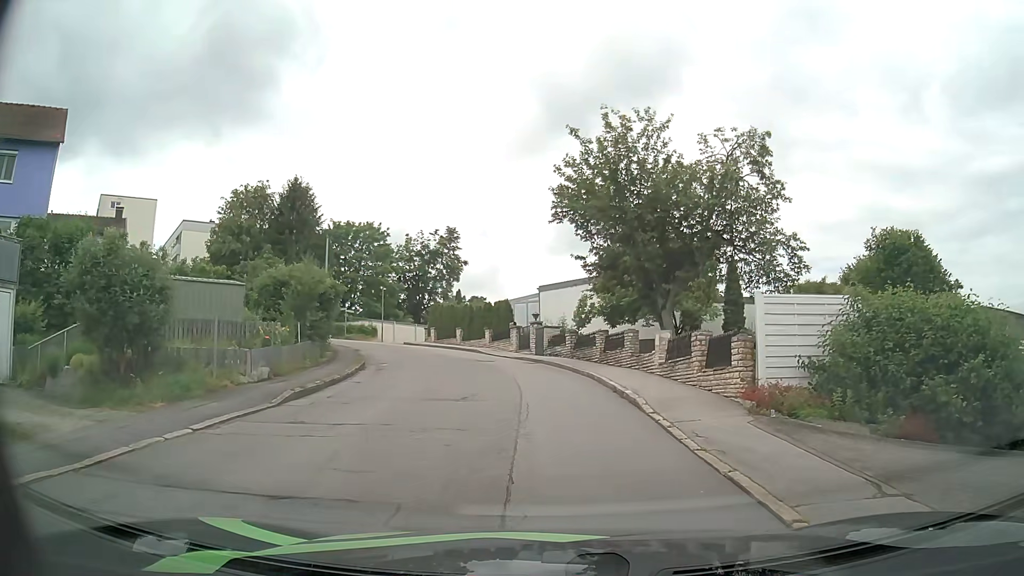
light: Day
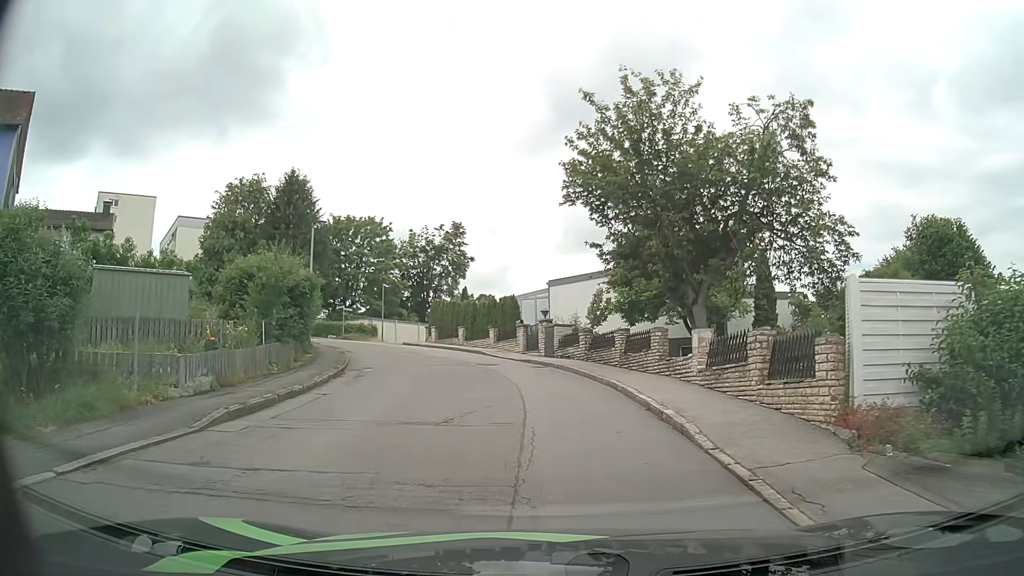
(-0.1, +3.2) m; -3°
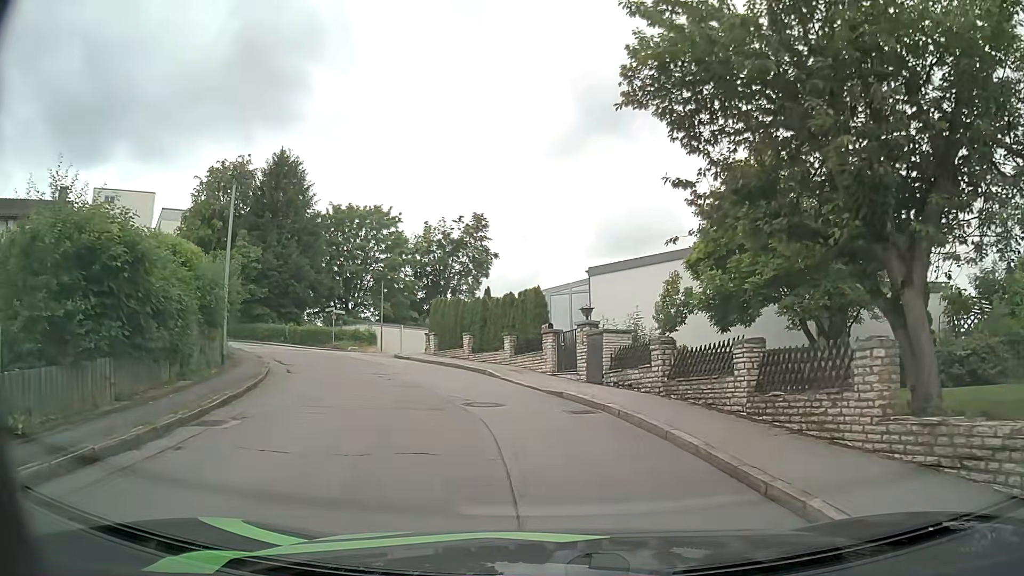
(-0.2, +10.0) m; -3°
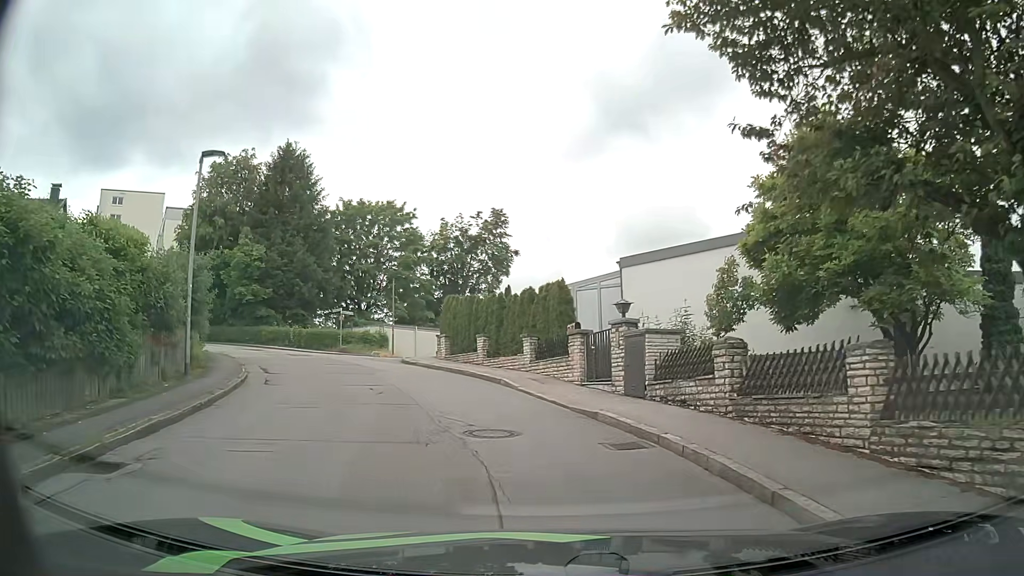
(0.0, +3.1) m; -2°
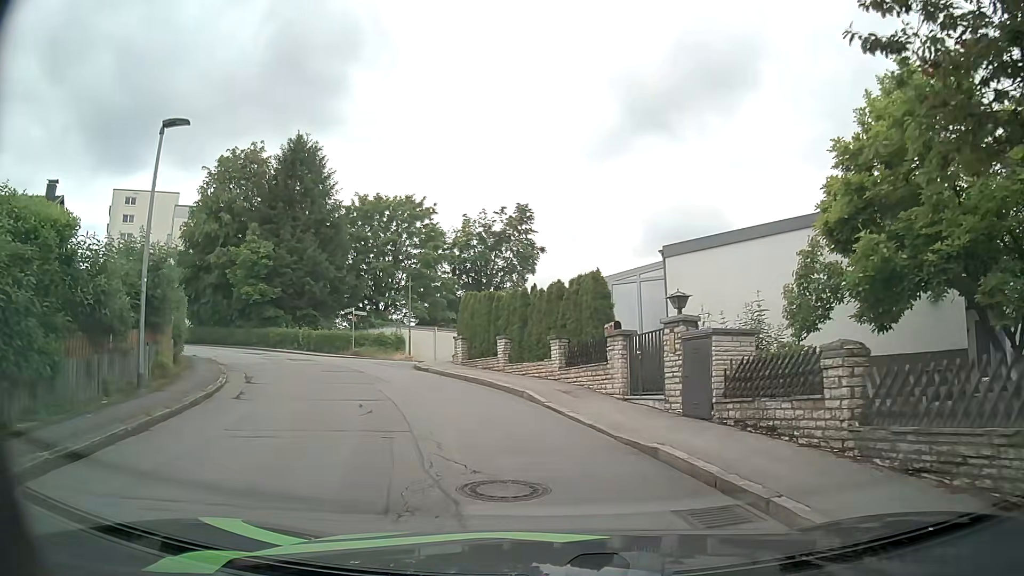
(-0.1, +3.0) m; -2°
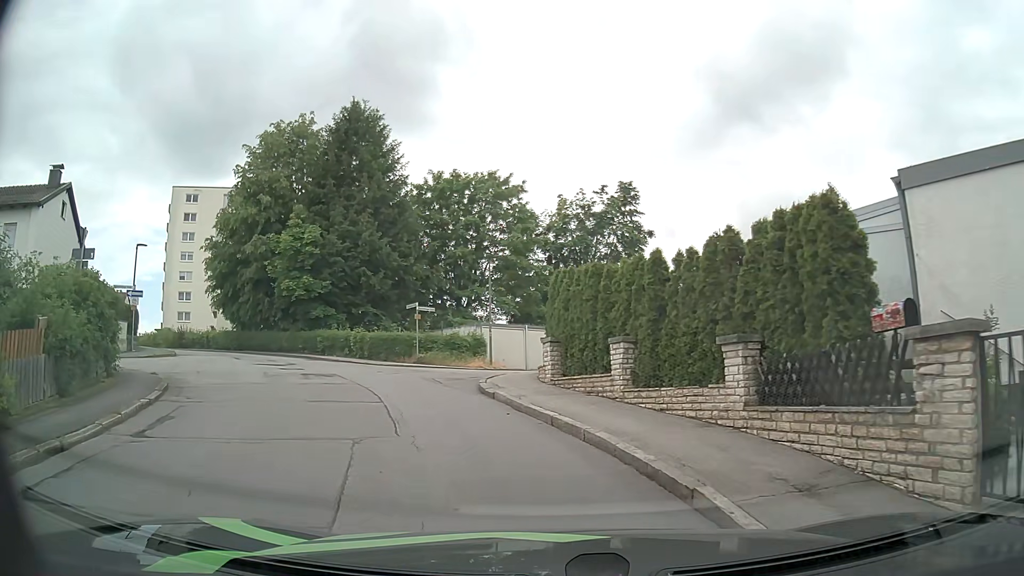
(-0.5, +8.2) m; -8°
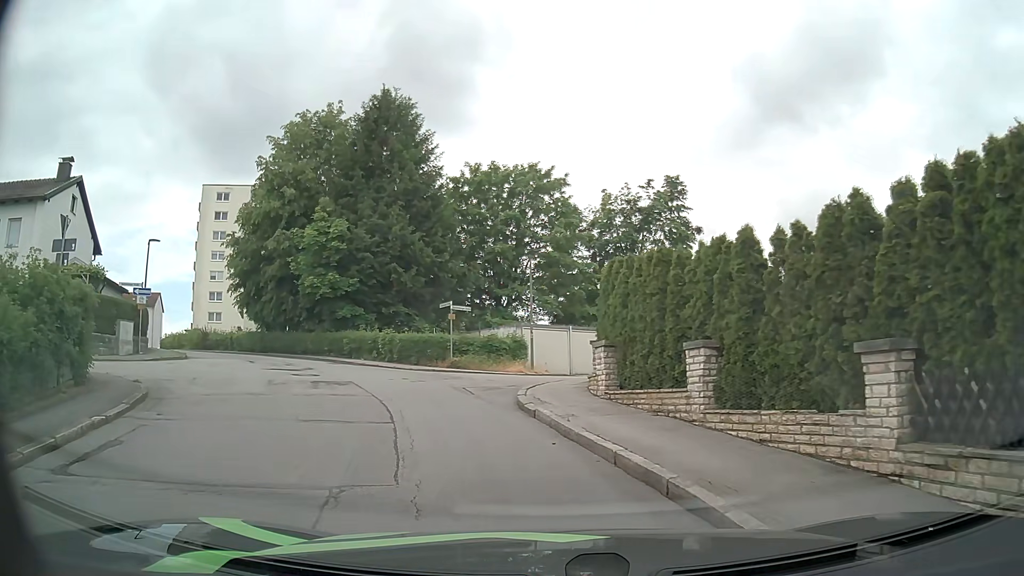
(-0.1, +2.5) m; -4°
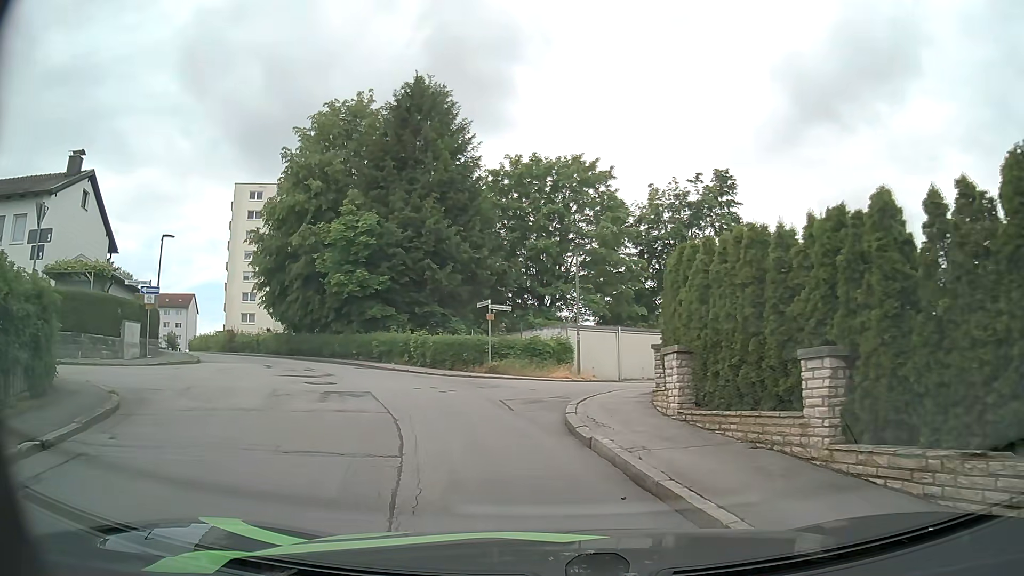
(-0.1, +2.4) m; -3°
(-1, +10) (-8, +16) (-17, +12) (-27, +9) (-36, +6) (-46, +3) (-55, 0) (-65, -2) (-75, -4) (-85, -6) m
